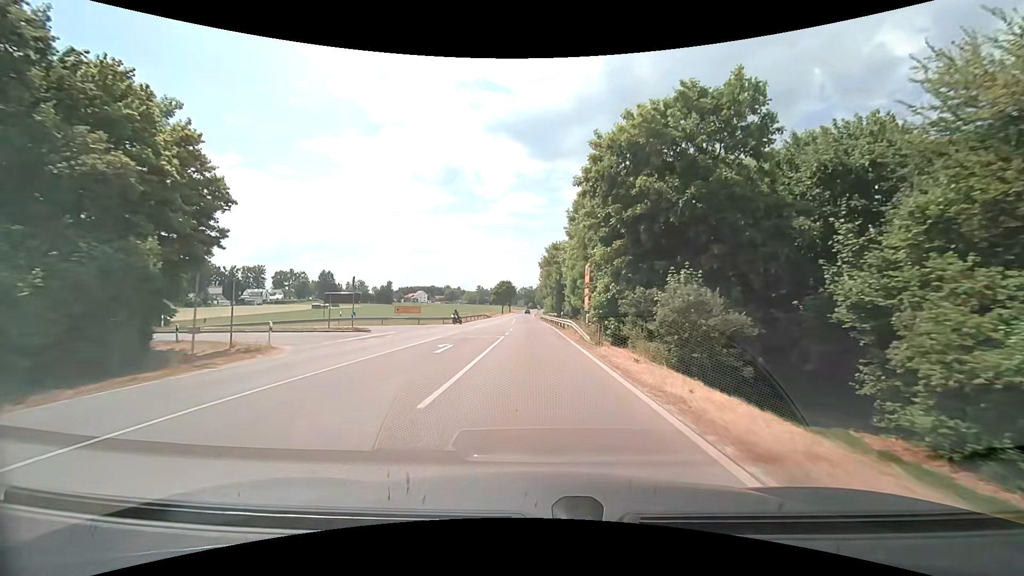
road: secondary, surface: asphalt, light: Day
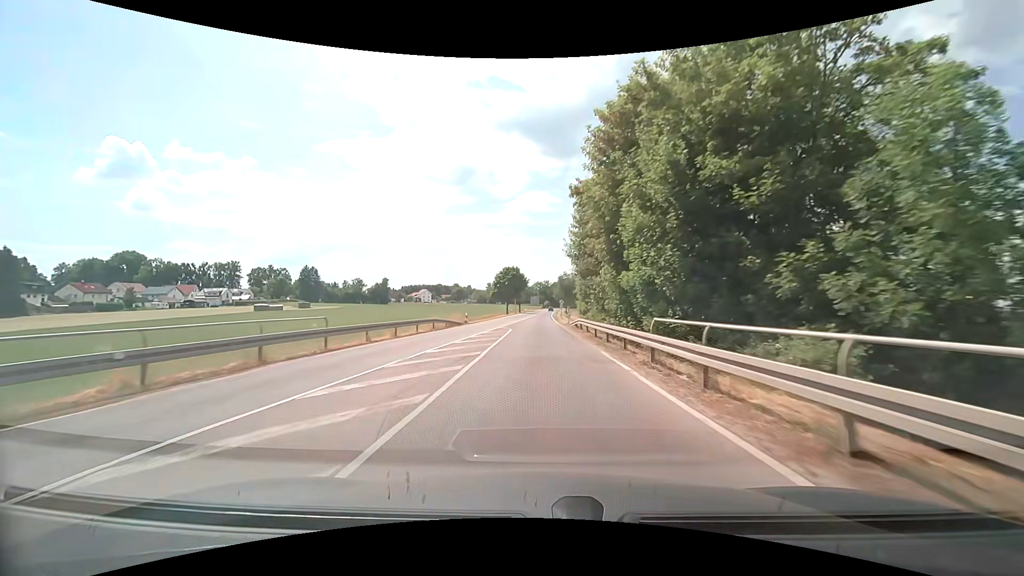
(-1.1, +51.6) m; -2°
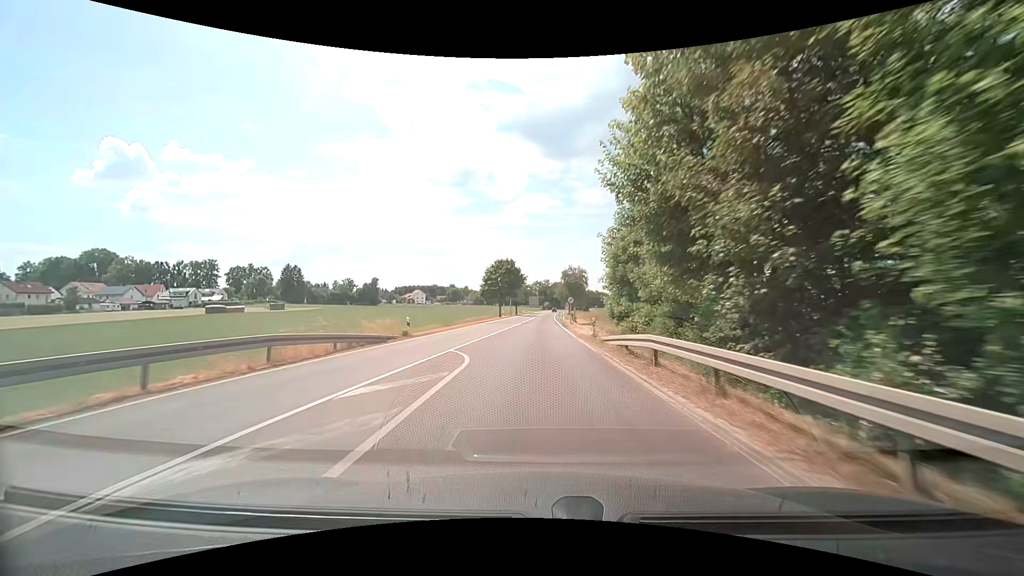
(0.0, +20.9) m; 0°
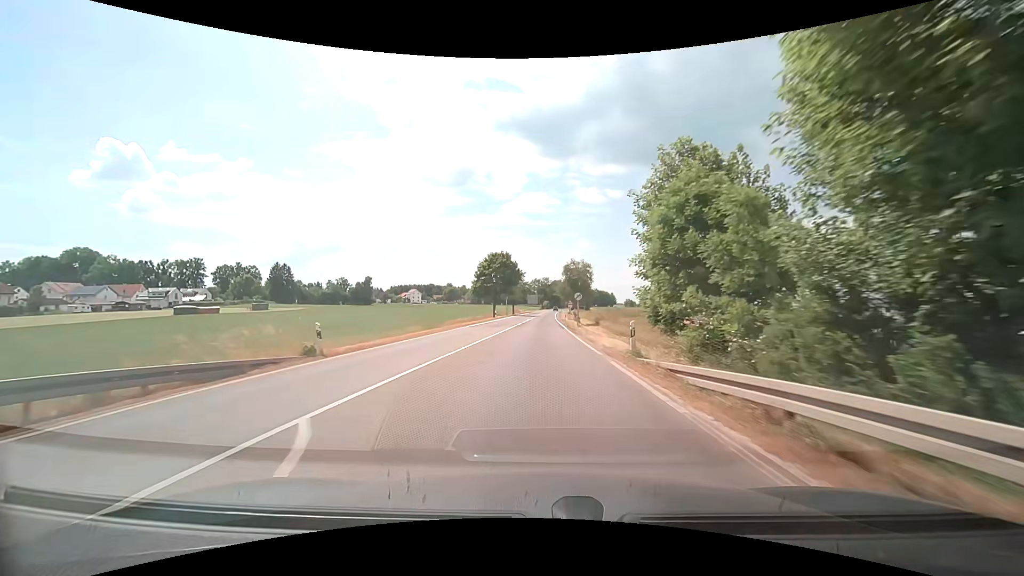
(0.0, +10.4) m; 0°
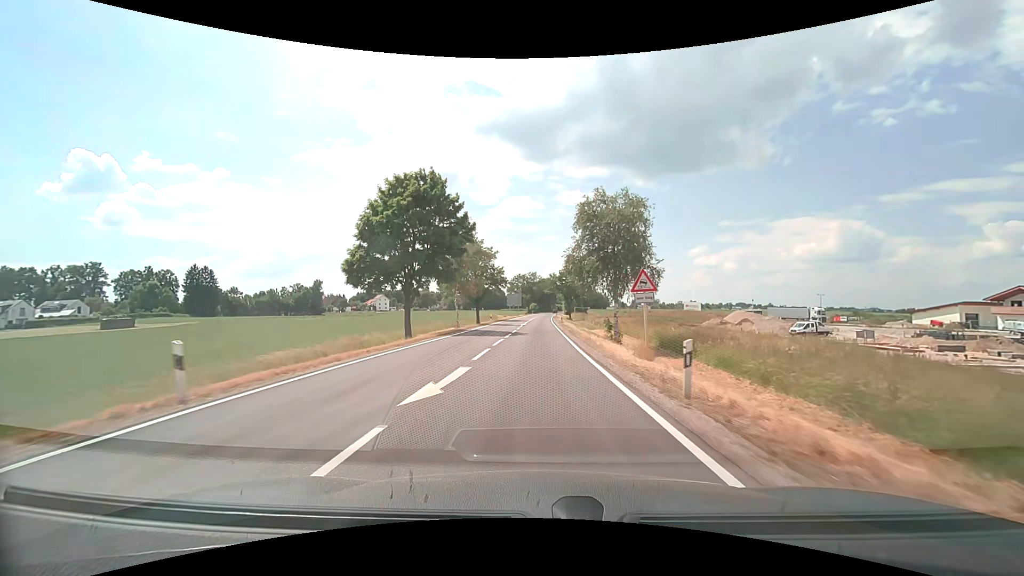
(+0.7, +52.3) m; +2°
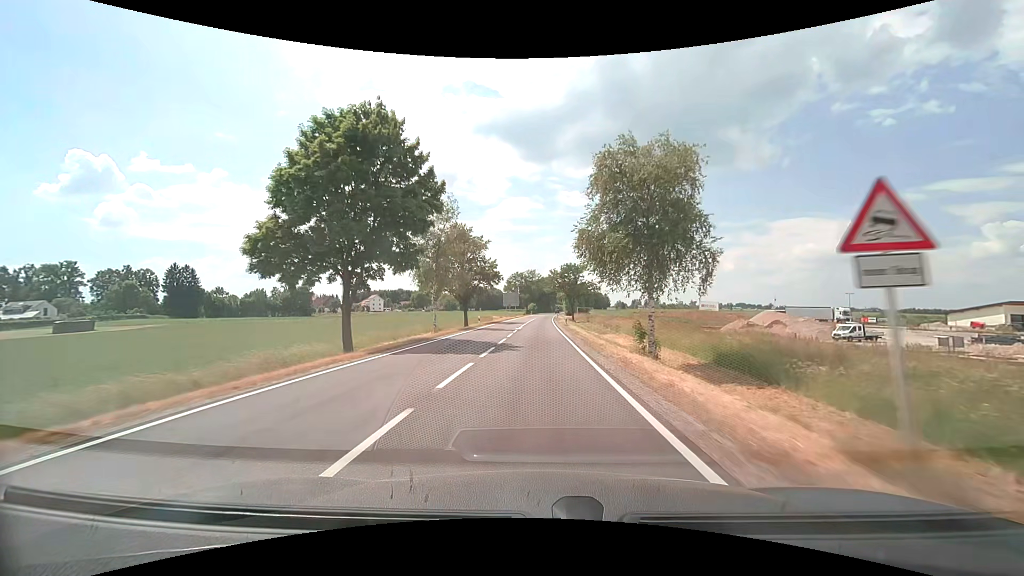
(0.0, +11.1) m; 0°
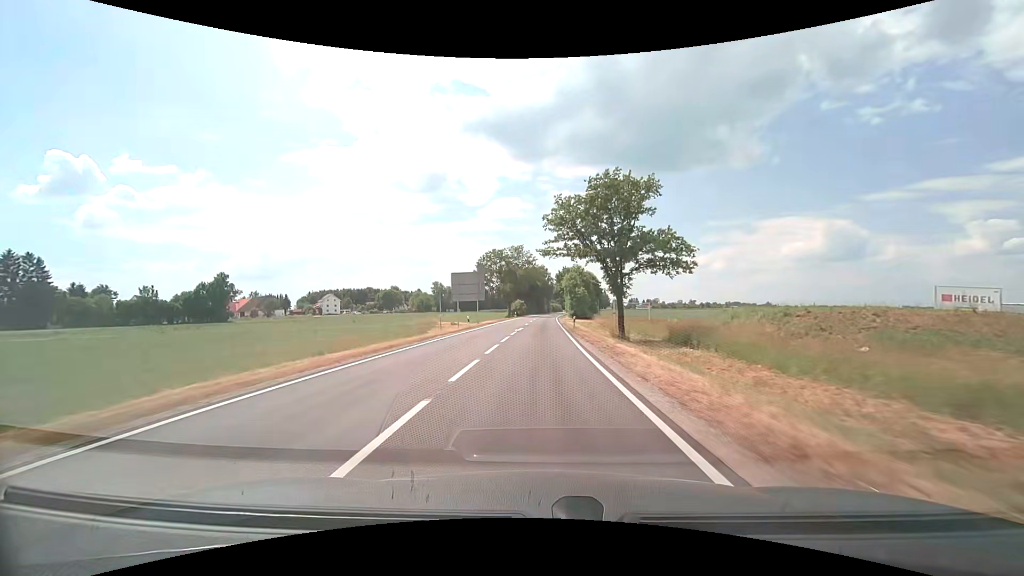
(+0.4, +60.2) m; +1°
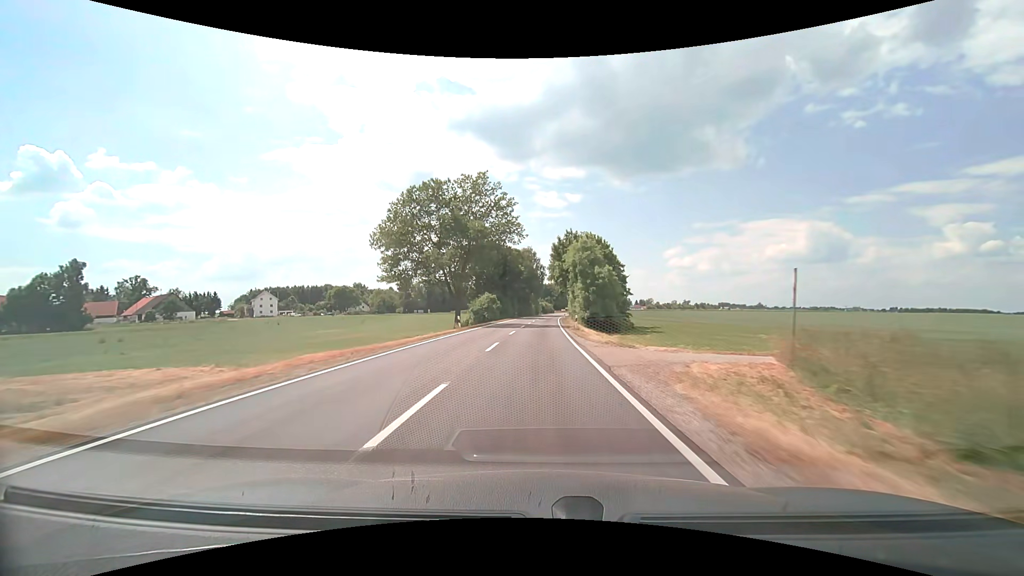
(+0.7, +53.1) m; +2°
(0, +10) (0, +20) (0, +30) (0, +40) (+1, +50) (+1, +60) (+1, +70) (+2, +80) (+2, +90) (+3, +100) m
